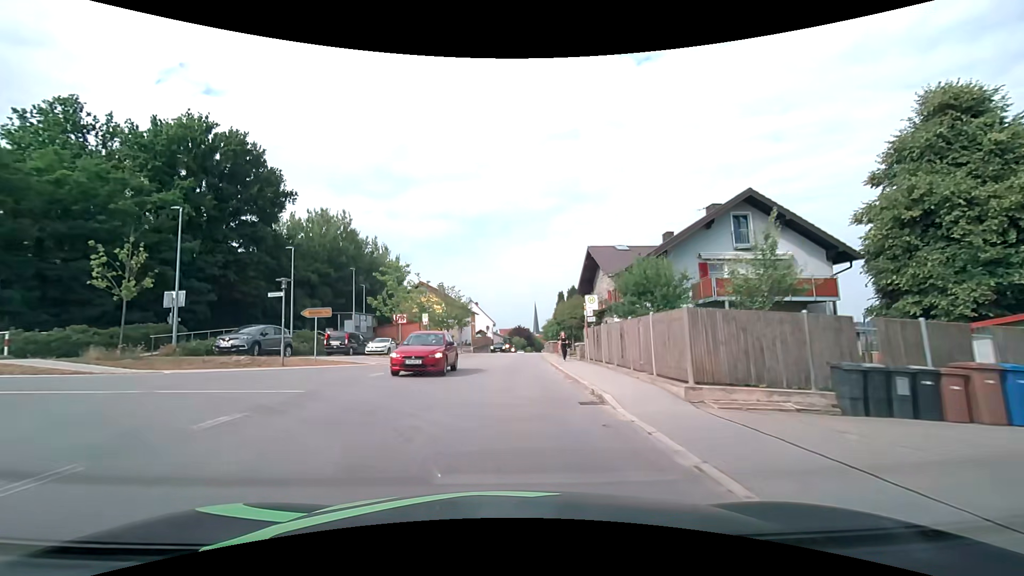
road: tertiary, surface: asphalt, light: Day
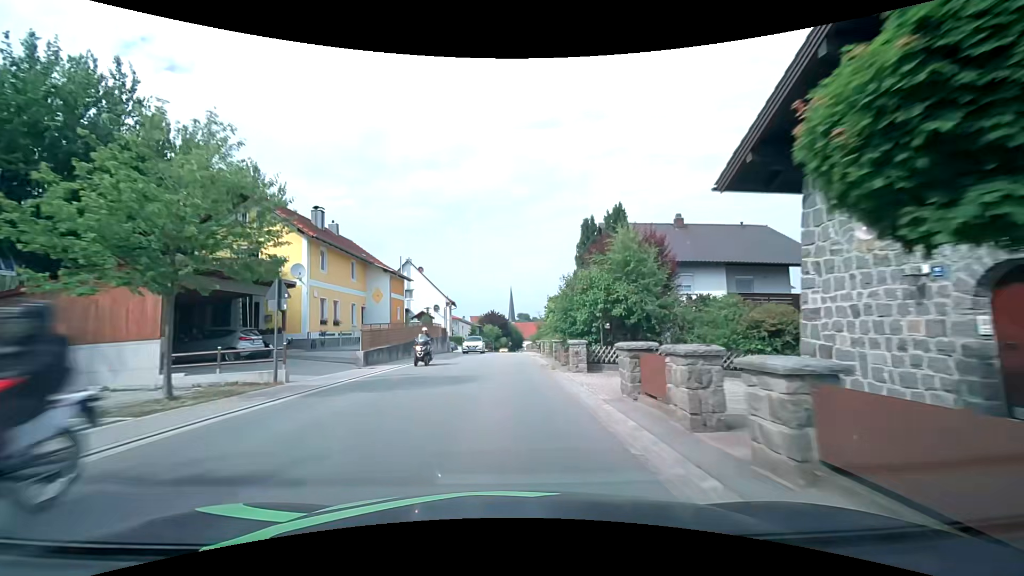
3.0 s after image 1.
(+0.9, +38.5) m; +3°
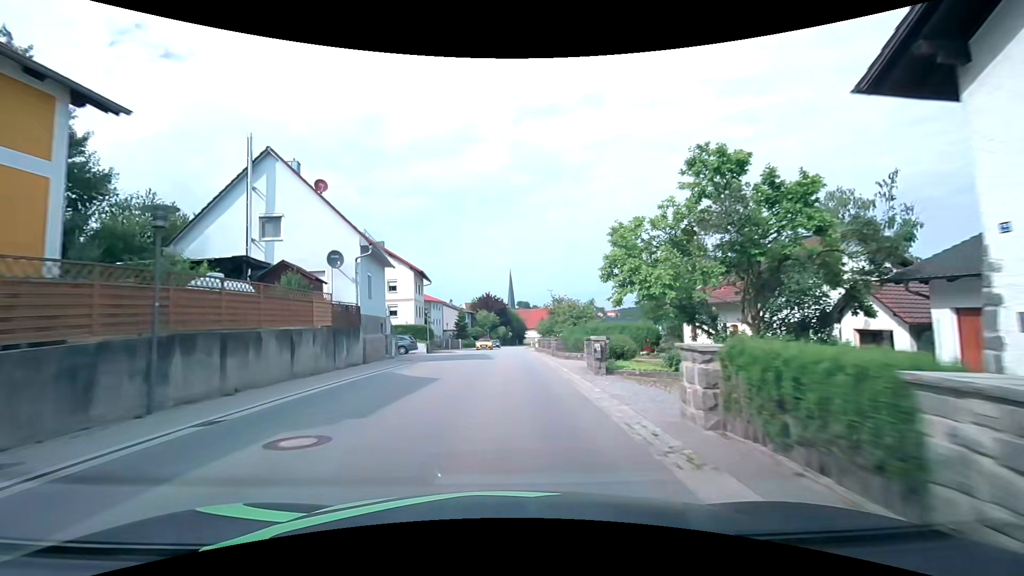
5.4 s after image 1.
(+0.1, +31.2) m; 0°
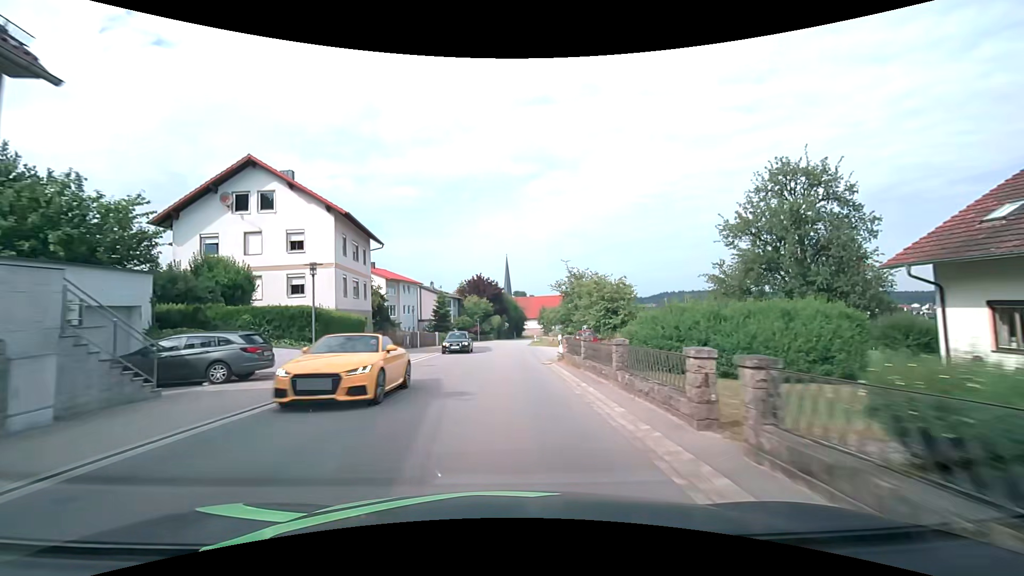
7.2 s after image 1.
(+0.2, +23.5) m; +1°
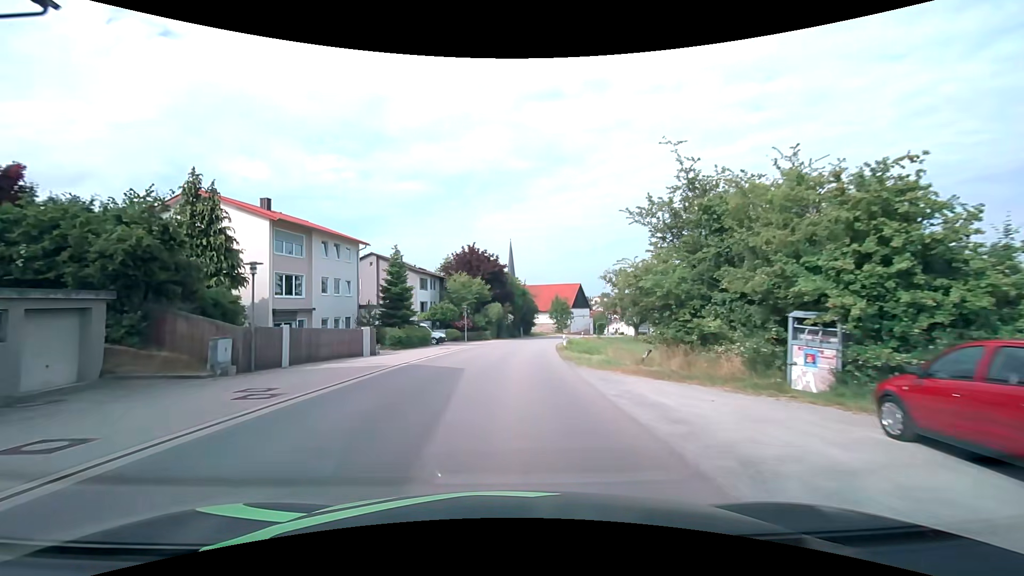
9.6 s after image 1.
(-0.3, +31.3) m; -1°
(0, +10) (0, +20) (+1, +30) (+2, +40) (+3, +50) (+4, +60) (+7, +70) (+9, +79) (+12, +89) (+15, +98) m
